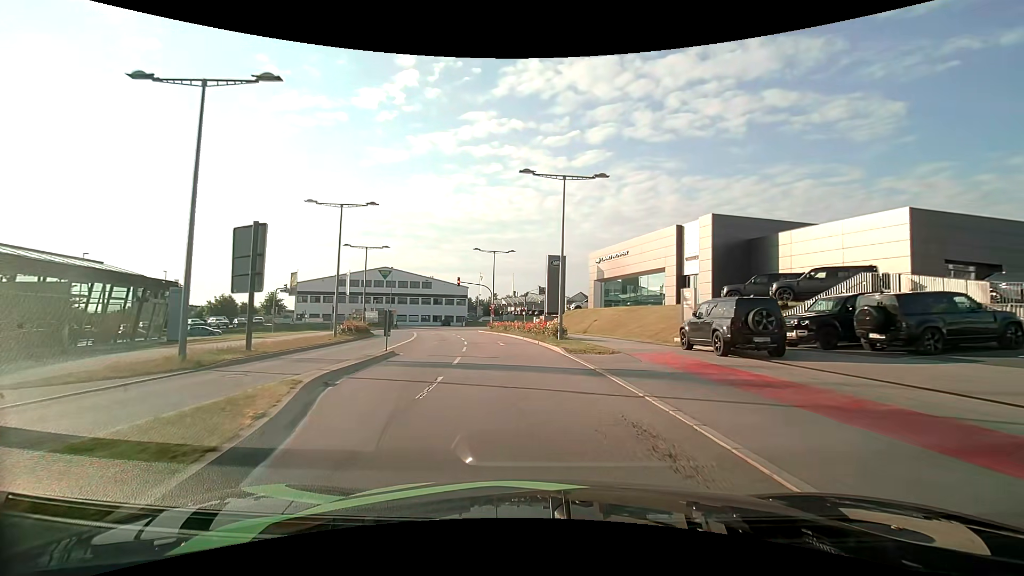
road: secondary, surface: asphalt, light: Day
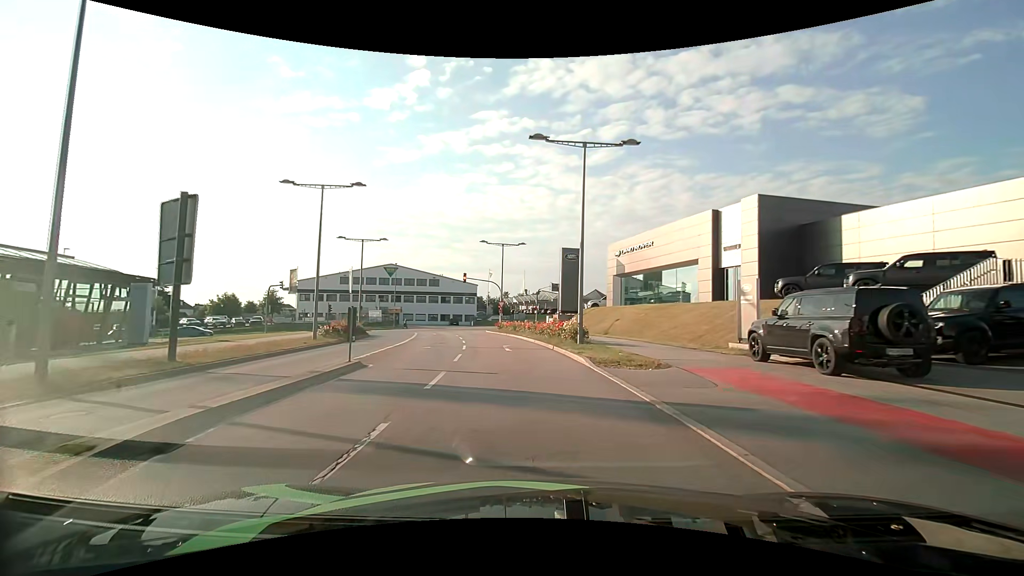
(-0.1, +5.0) m; -2°
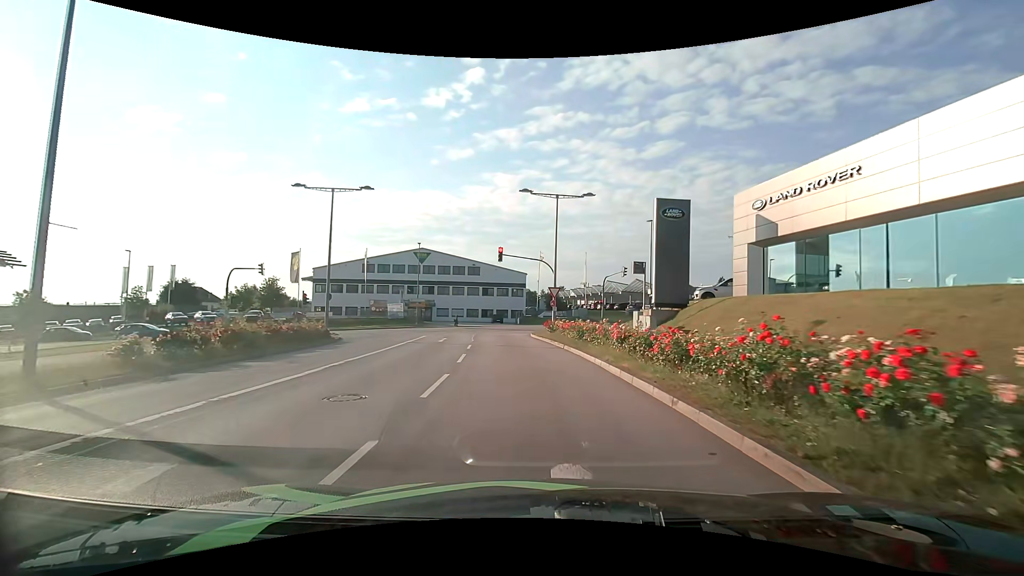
(-1.1, +19.4) m; -7°
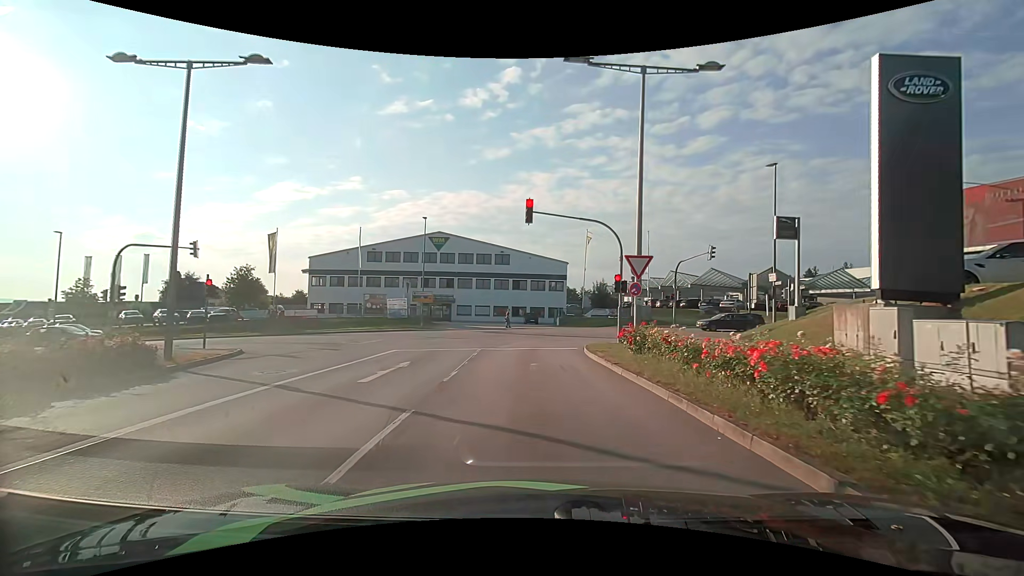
(-0.7, +16.1) m; -4°
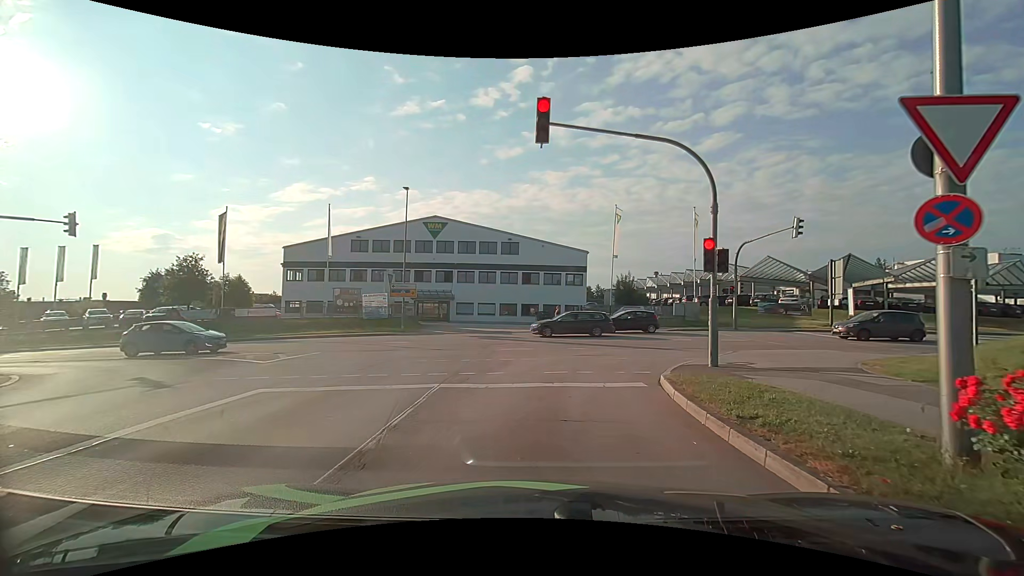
(-0.2, +10.6) m; -2°
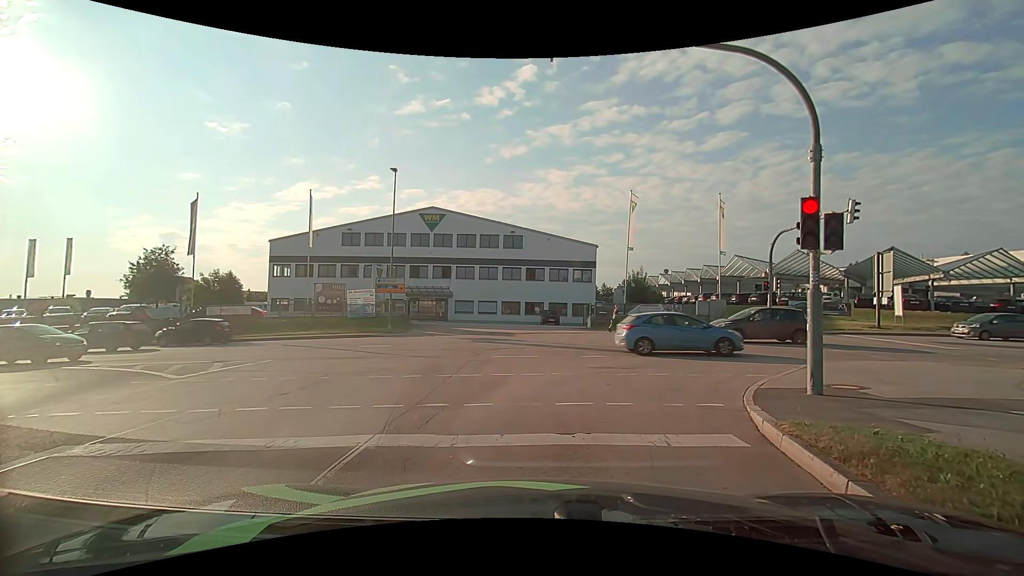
(0.0, +4.1) m; 0°
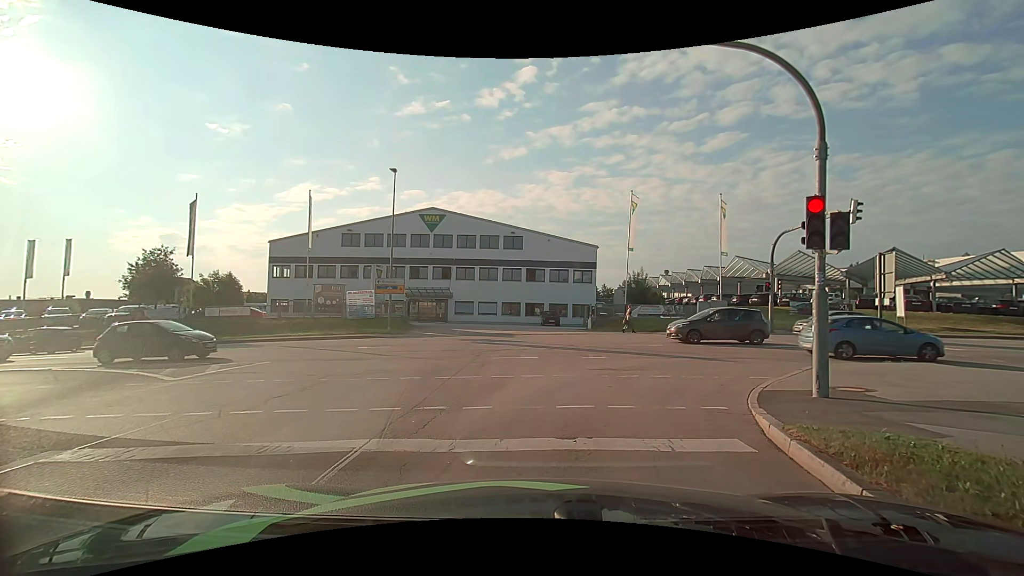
(0.0, +0.2) m; 0°
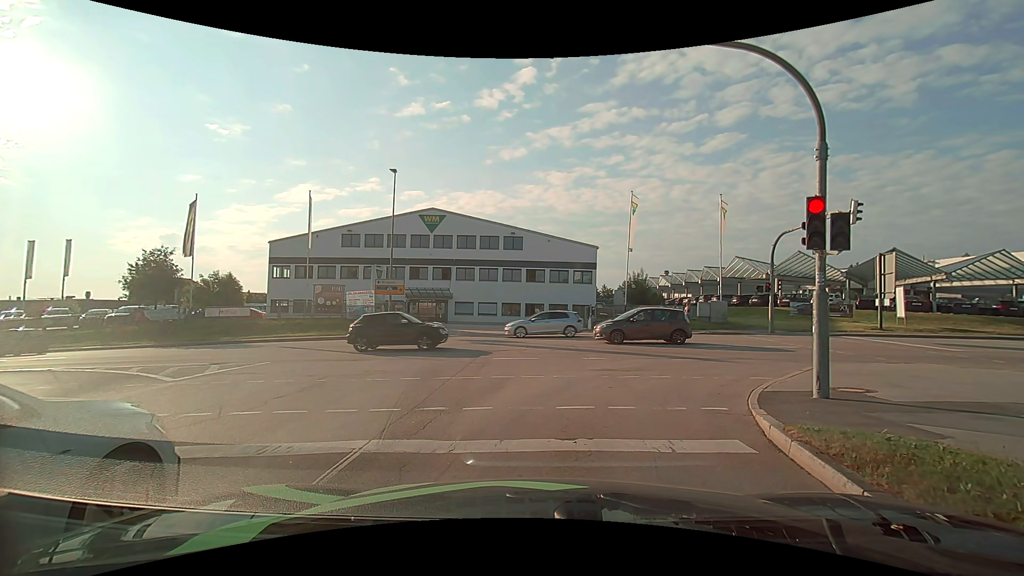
(0.0, +0.1) m; 0°
